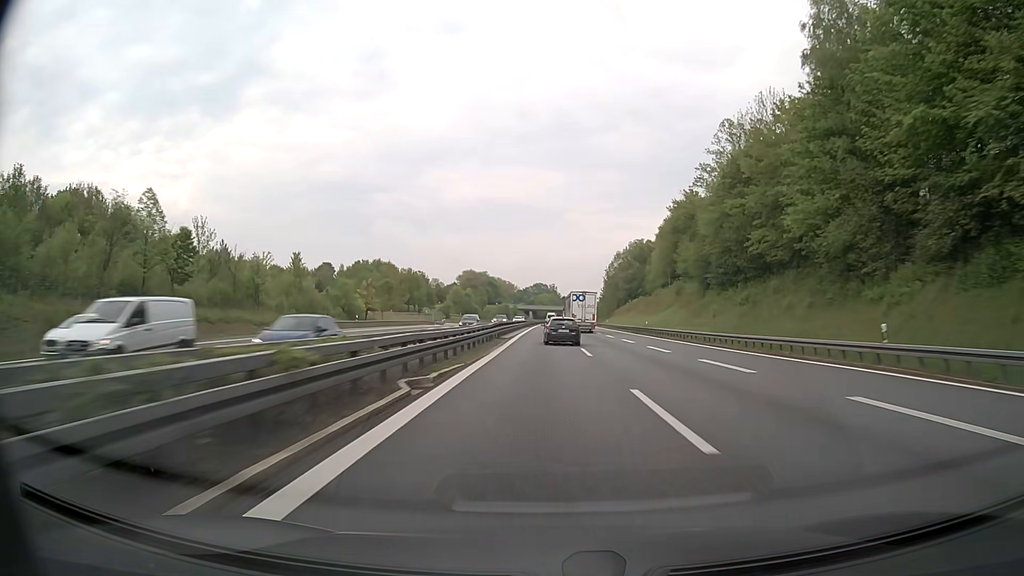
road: motorway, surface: asphalt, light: Day
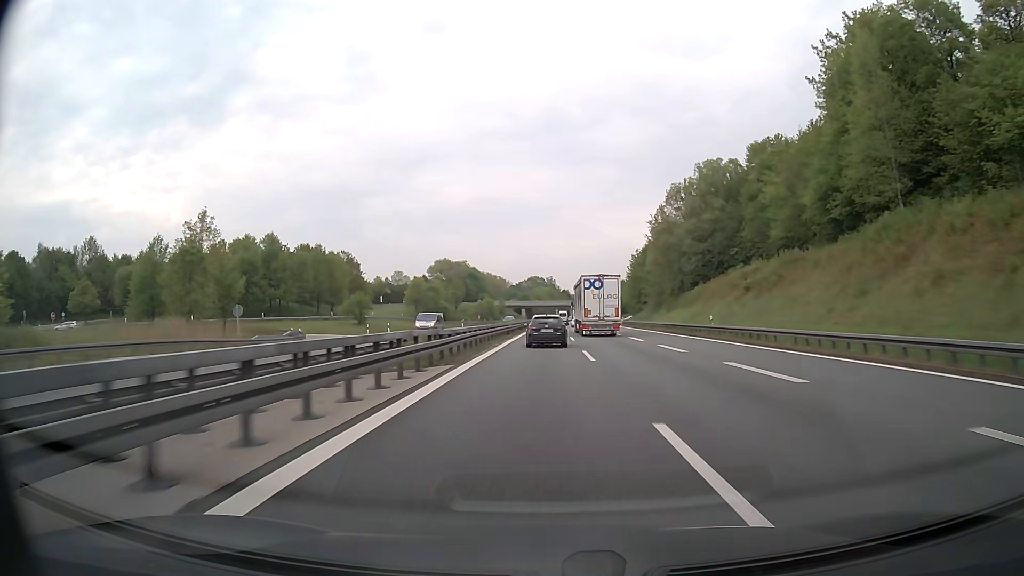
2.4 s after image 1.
(+0.4, +76.4) m; 0°
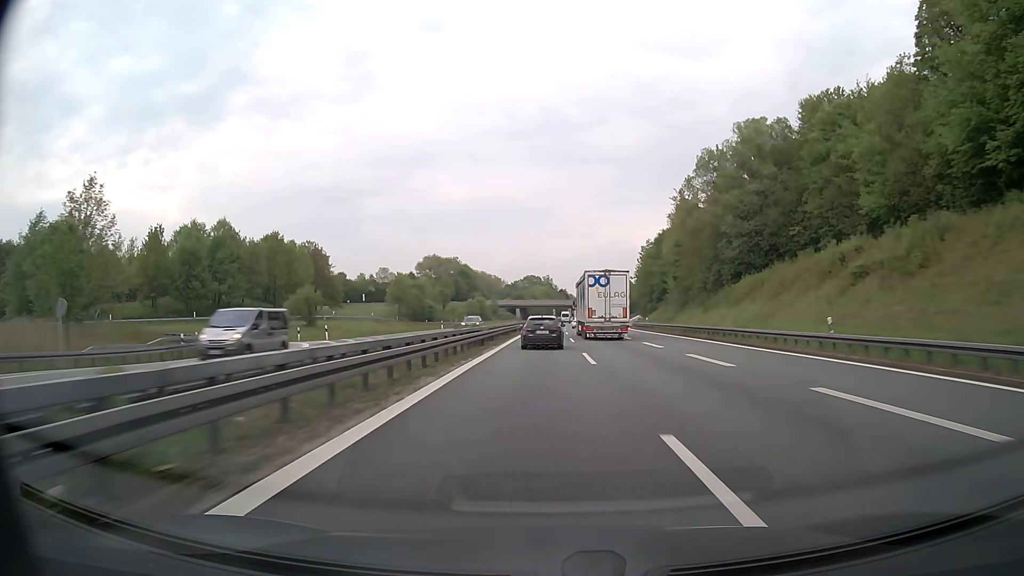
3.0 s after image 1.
(+0.1, +18.7) m; 0°
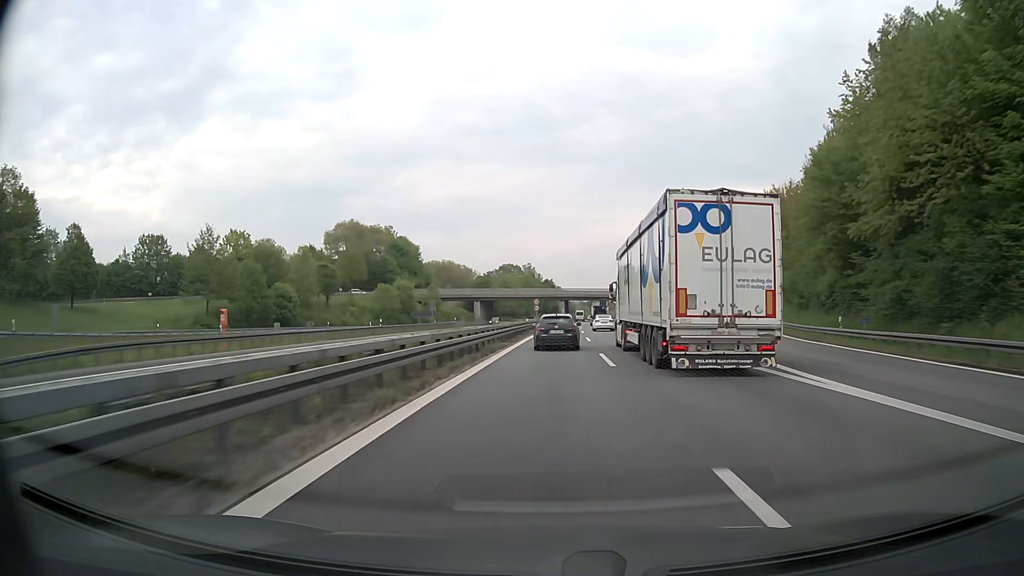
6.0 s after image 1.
(+1.3, +91.9) m; +2°
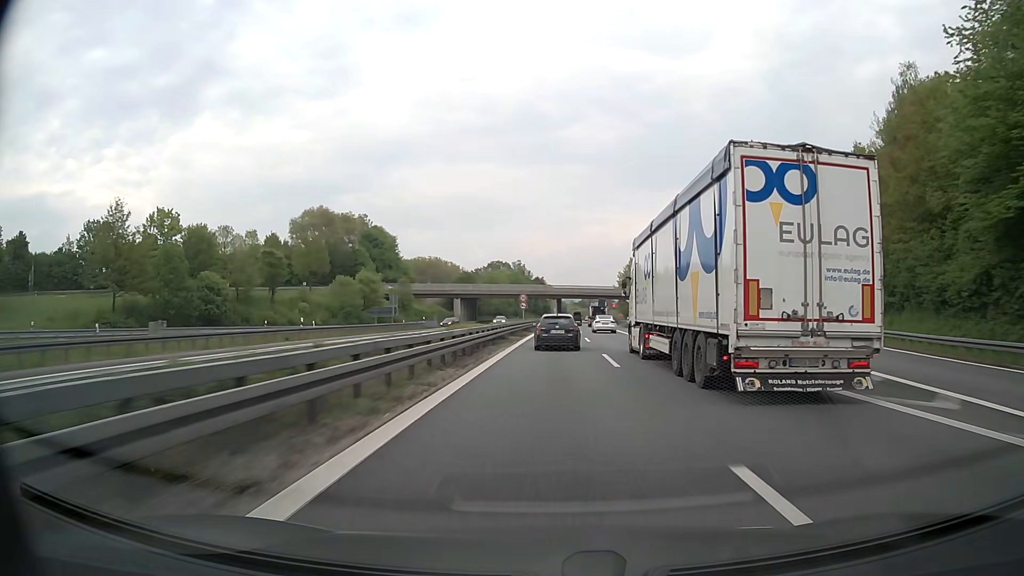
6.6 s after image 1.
(+0.1, +17.9) m; +1°
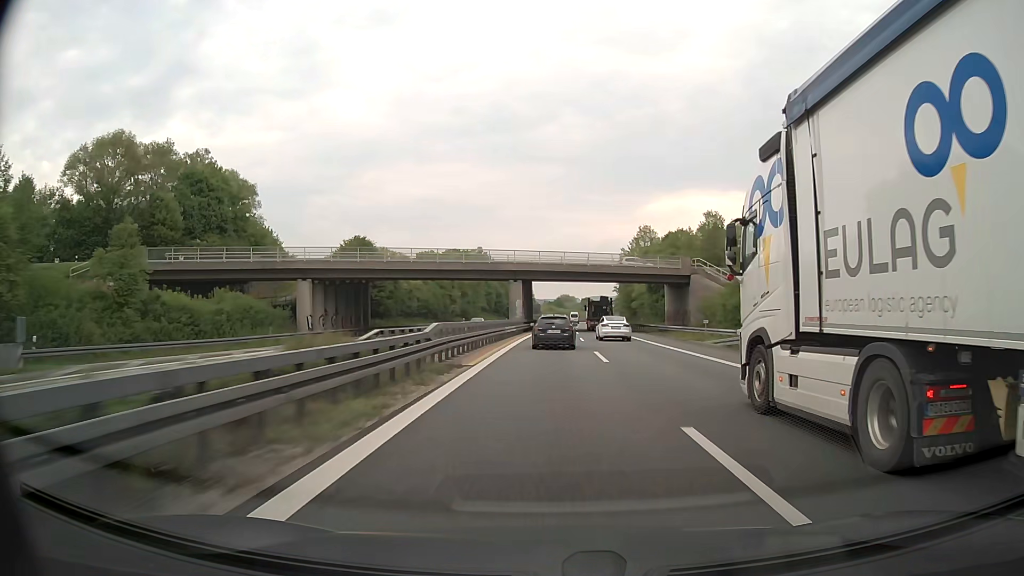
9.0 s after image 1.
(+1.8, +69.9) m; +2°
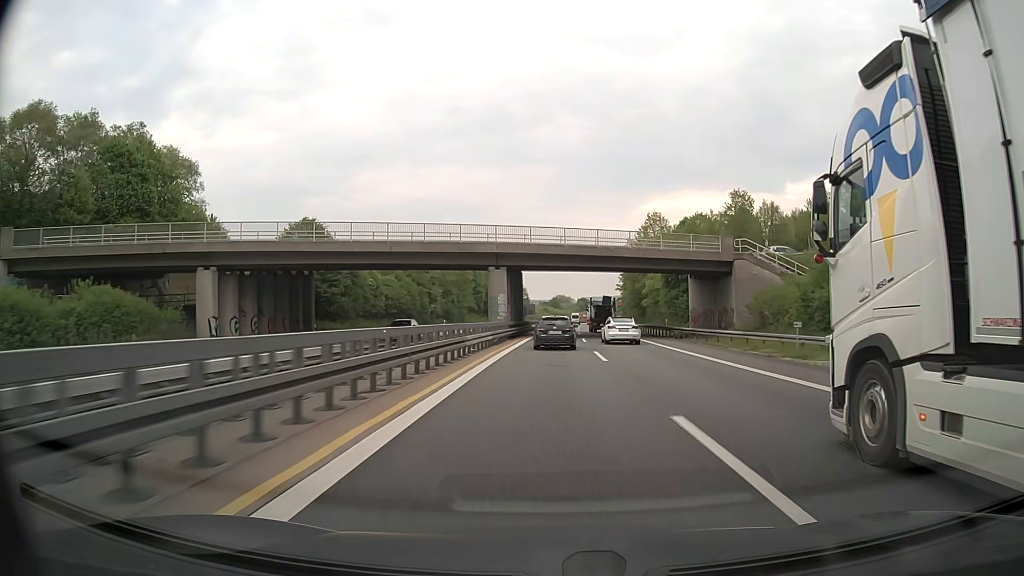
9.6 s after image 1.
(+0.1, +17.1) m; +1°
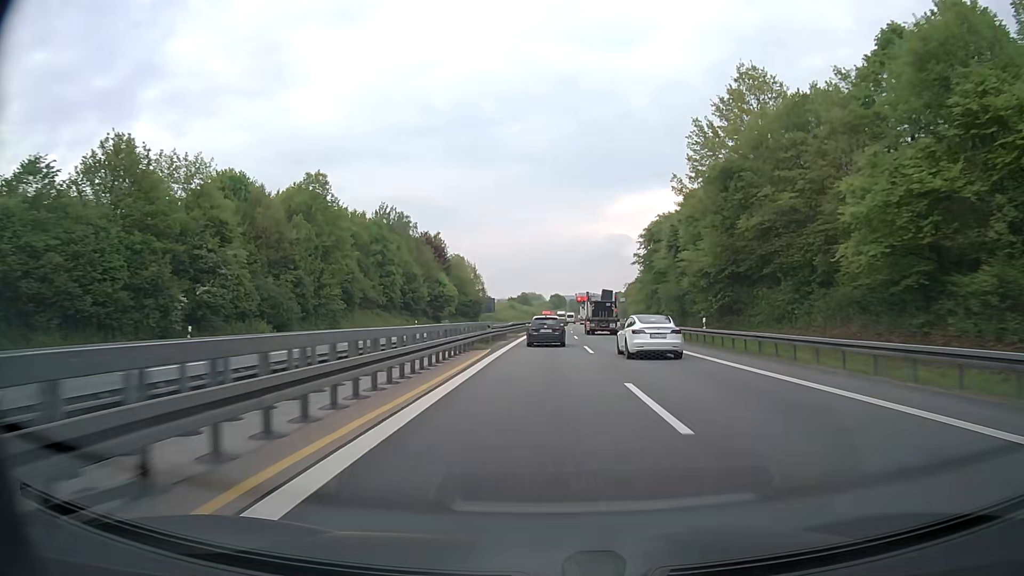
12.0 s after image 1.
(+1.2, +67.6) m; +2°
(0, +10) (0, +20) (0, +30) (+1, +40) (+1, +50) (+1, +60) (+2, +70) (+2, +80) (+3, +90) (+3, +100) m
